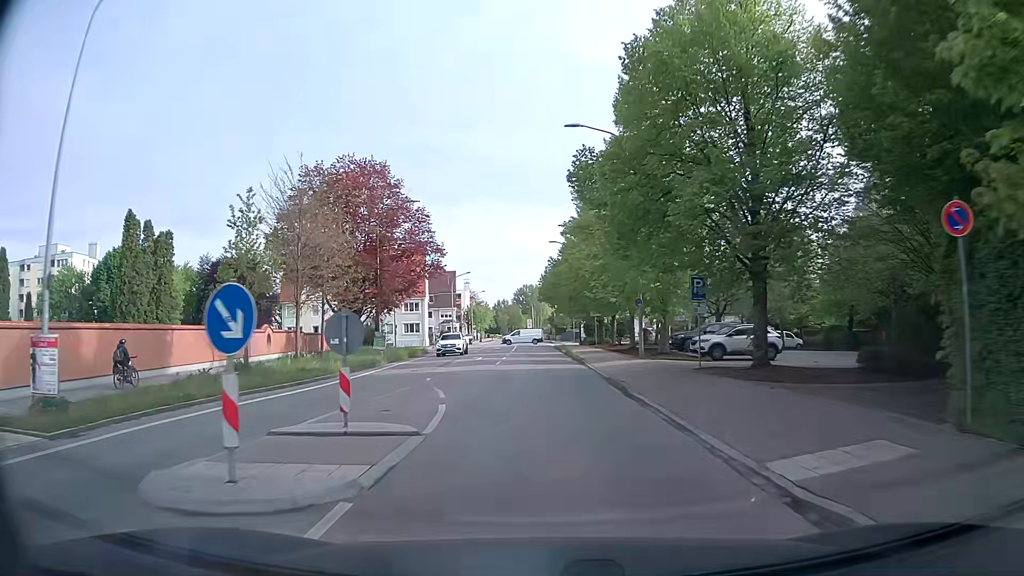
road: tertiary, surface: asphalt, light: Day
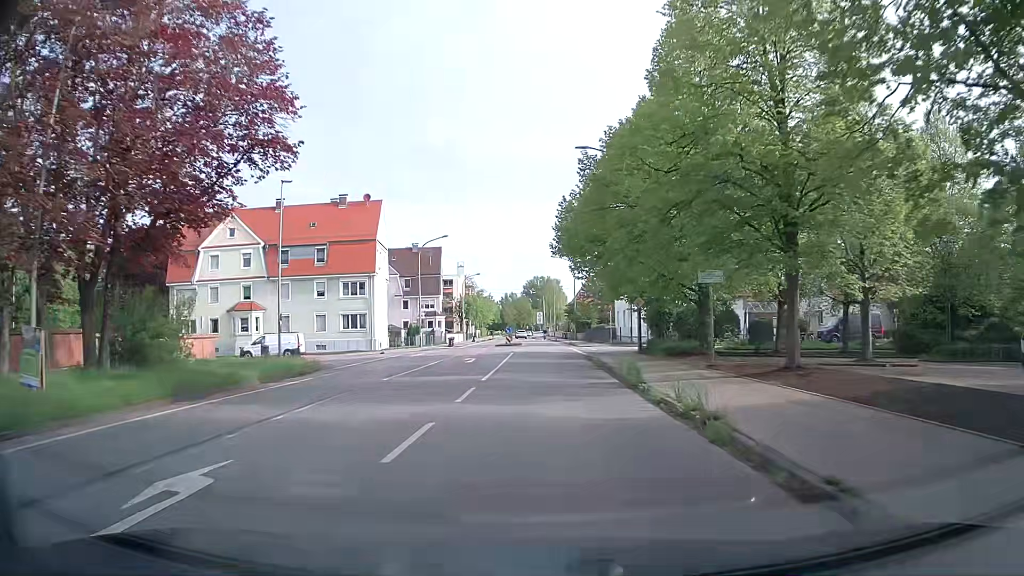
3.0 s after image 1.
(-0.5, +35.1) m; -1°
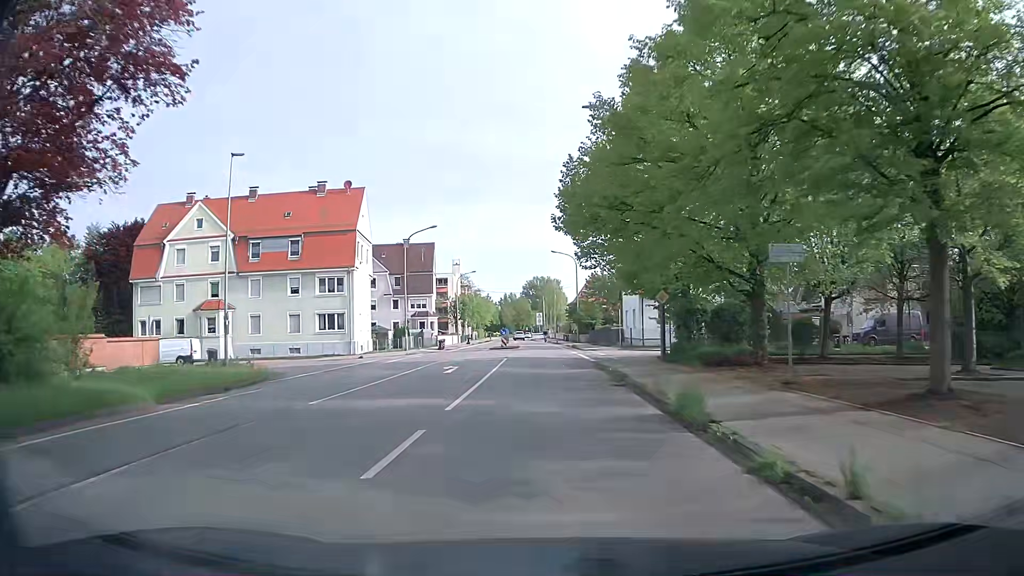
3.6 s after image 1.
(0.0, +6.7) m; 0°
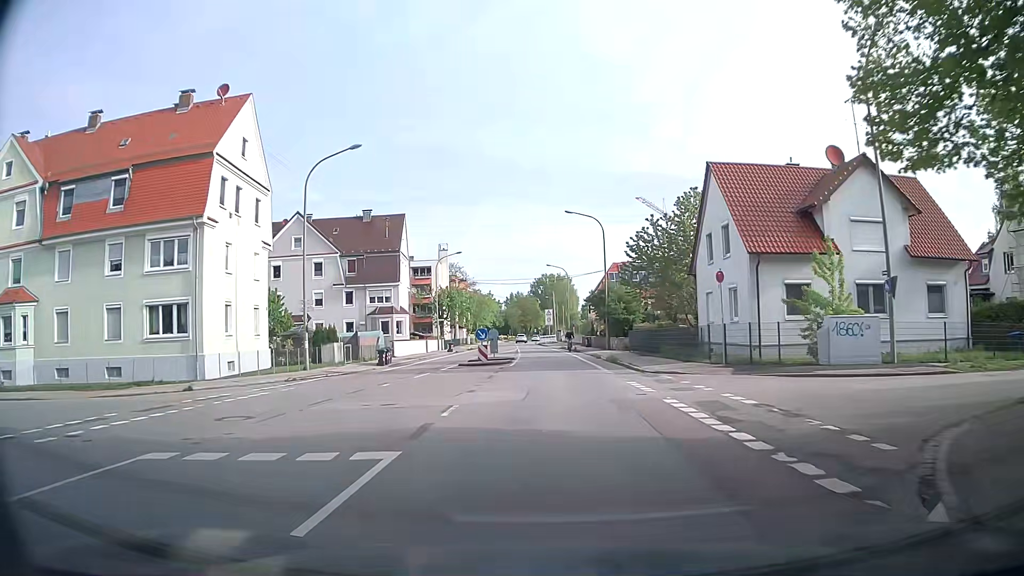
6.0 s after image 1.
(-0.2, +26.6) m; -1°
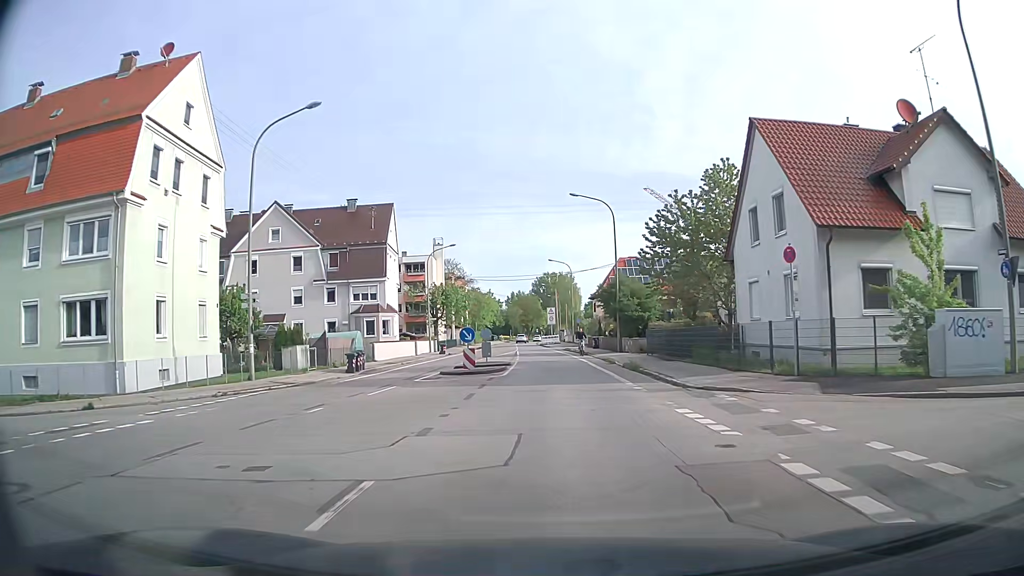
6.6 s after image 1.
(0.0, +6.5) m; 0°
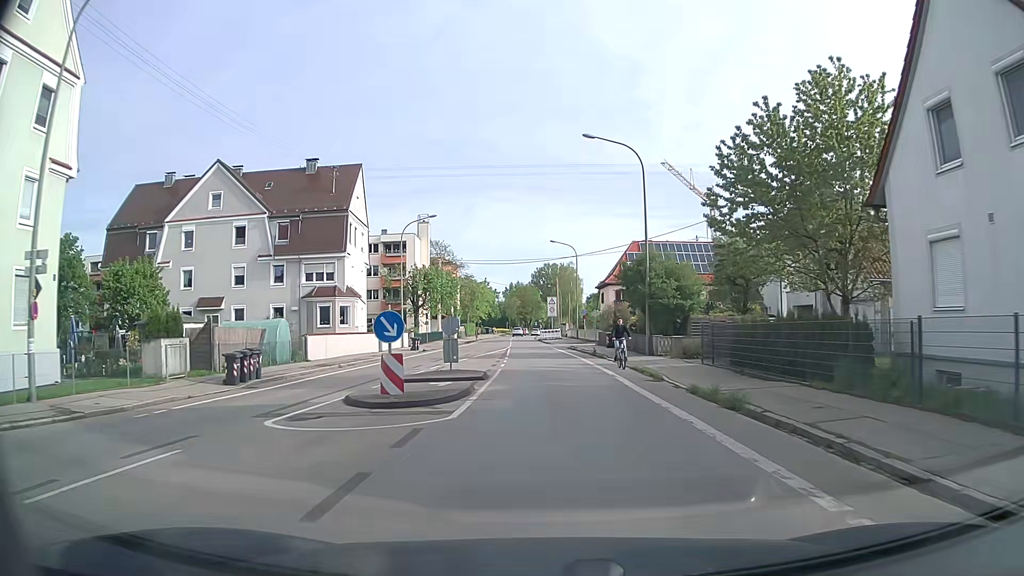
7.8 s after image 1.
(-0.1, +12.7) m; 0°
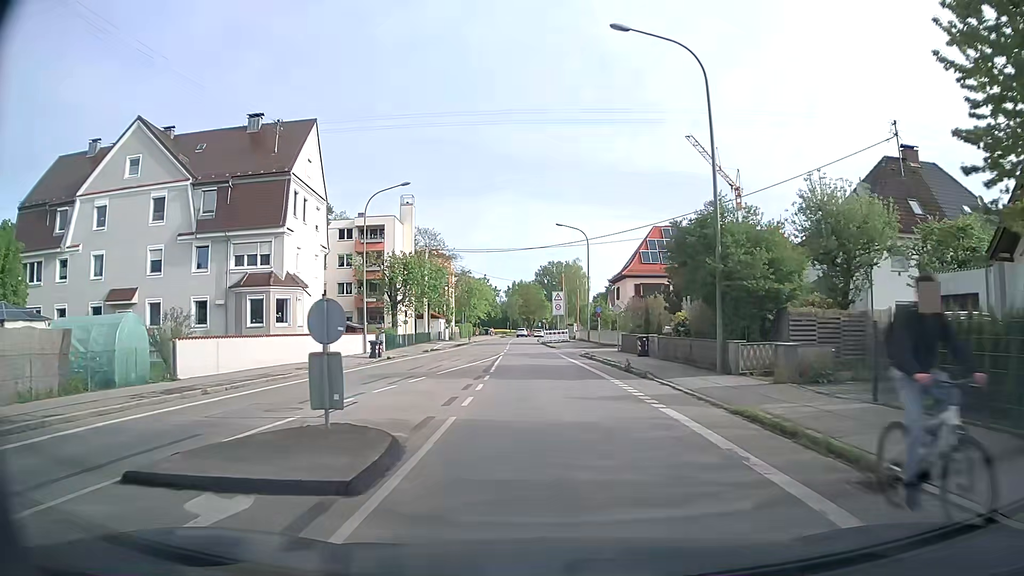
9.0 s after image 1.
(-0.1, +12.5) m; 0°
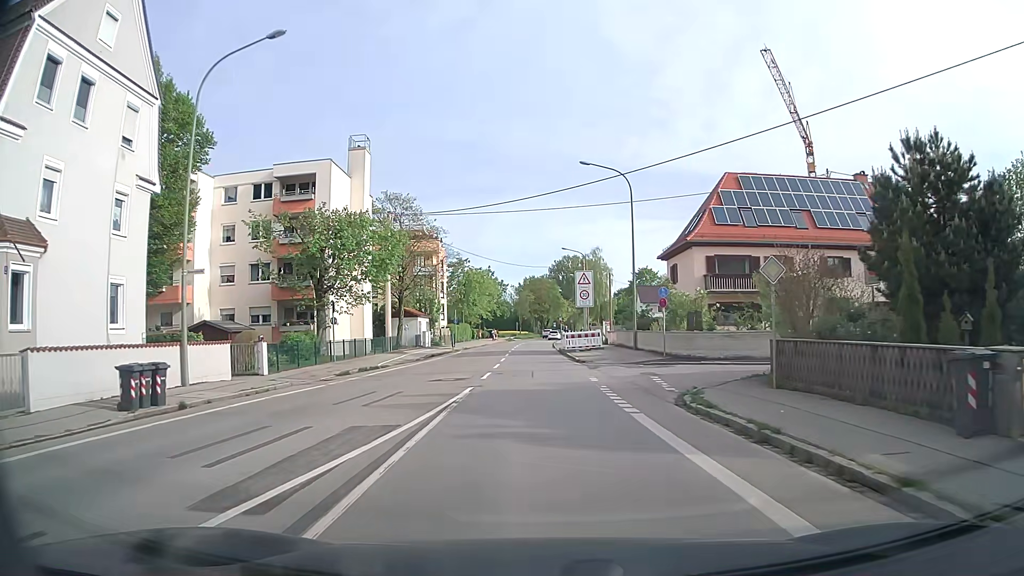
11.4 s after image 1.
(-0.3, +23.2) m; -1°
